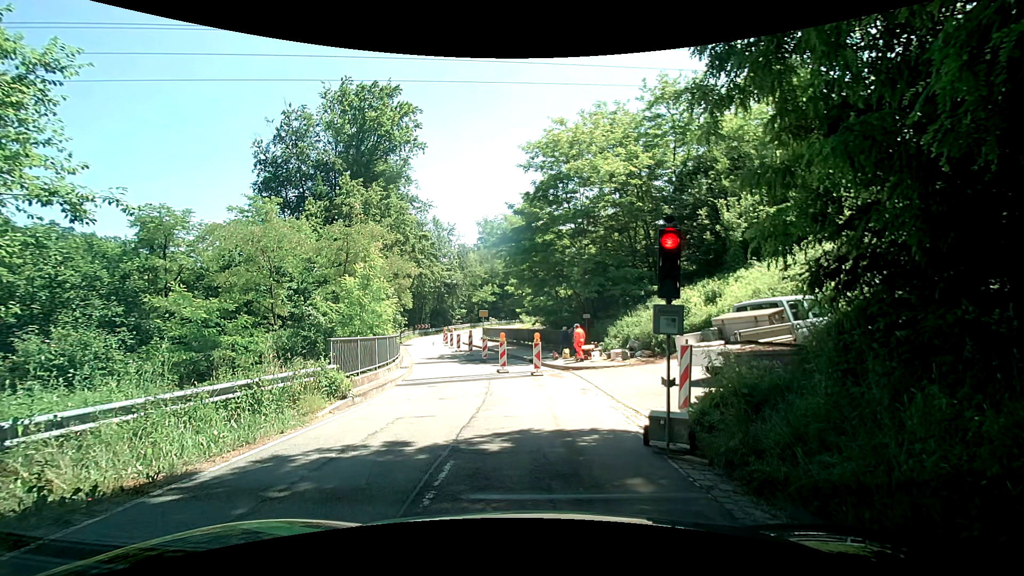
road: tertiary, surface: asphalt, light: Day
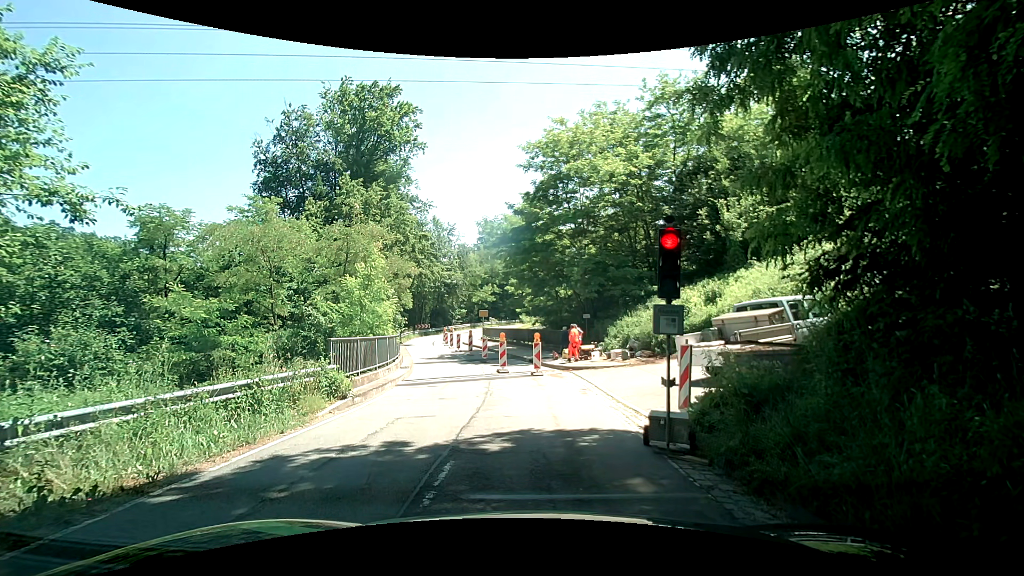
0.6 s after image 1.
(0.0, 0.0) m; 0°
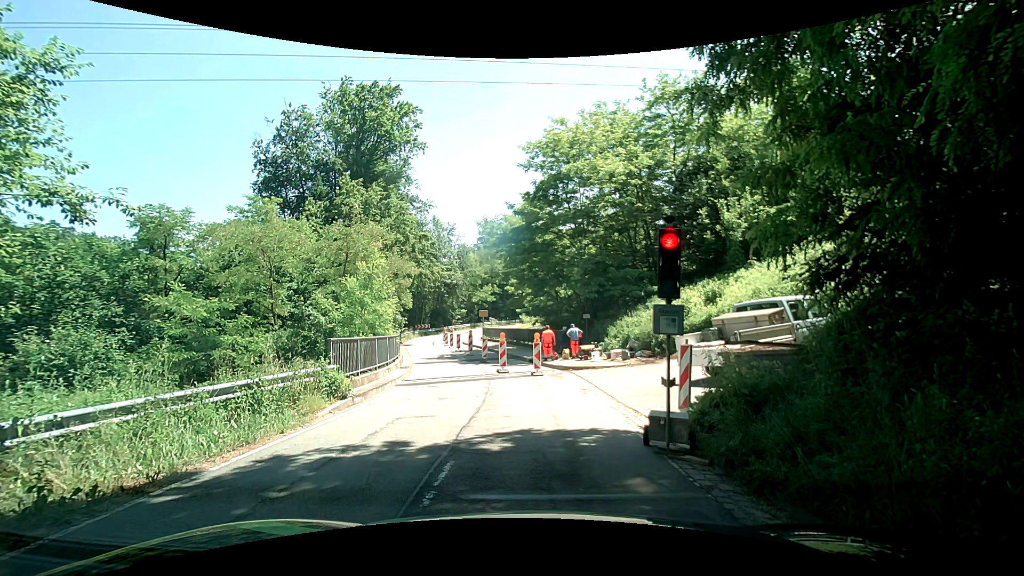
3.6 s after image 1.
(0.0, 0.0) m; 0°
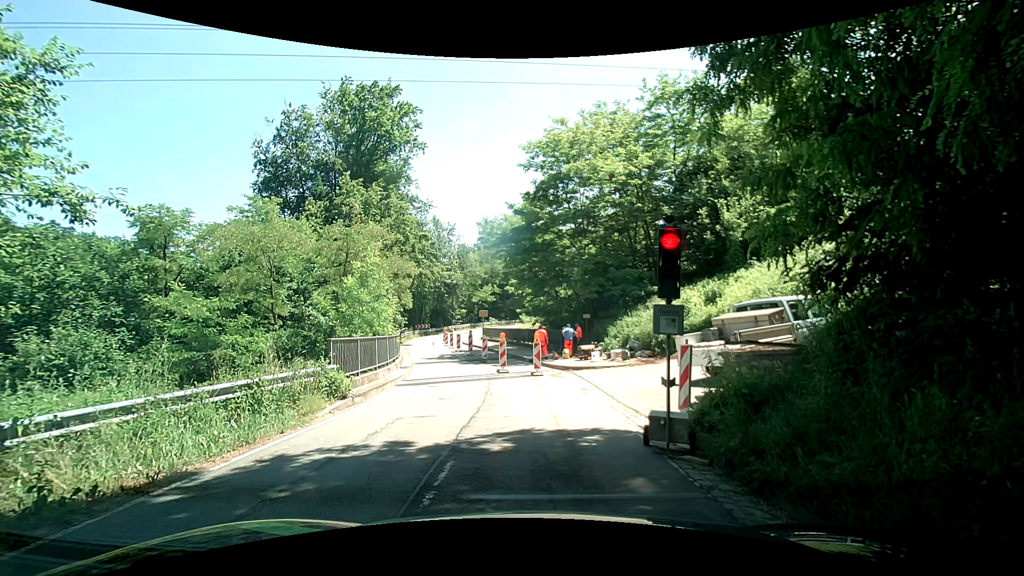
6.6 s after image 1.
(0.0, 0.0) m; 0°
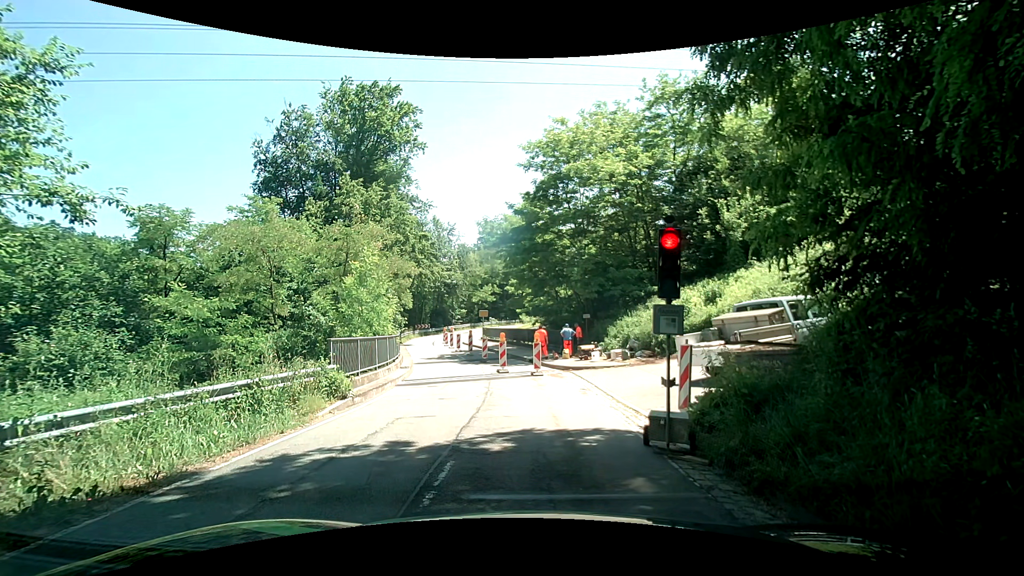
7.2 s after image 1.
(0.0, 0.0) m; 0°
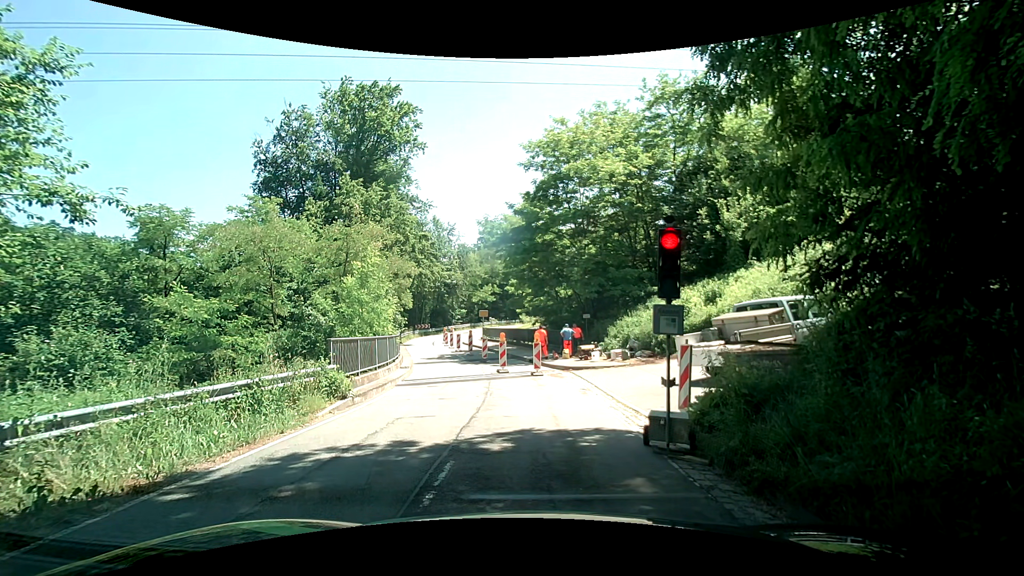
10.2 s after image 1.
(0.0, 0.0) m; 0°
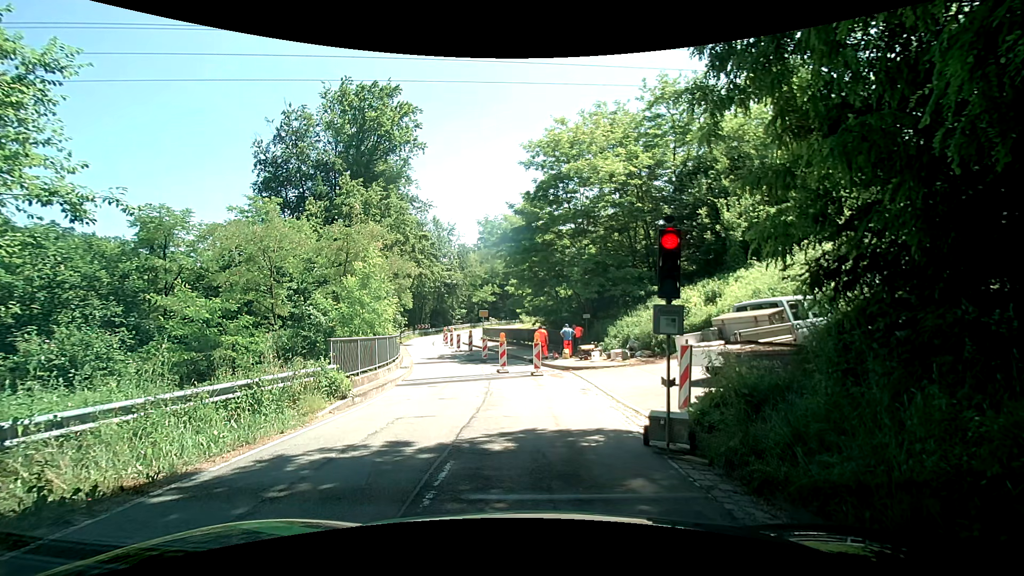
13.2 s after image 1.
(0.0, 0.0) m; 0°
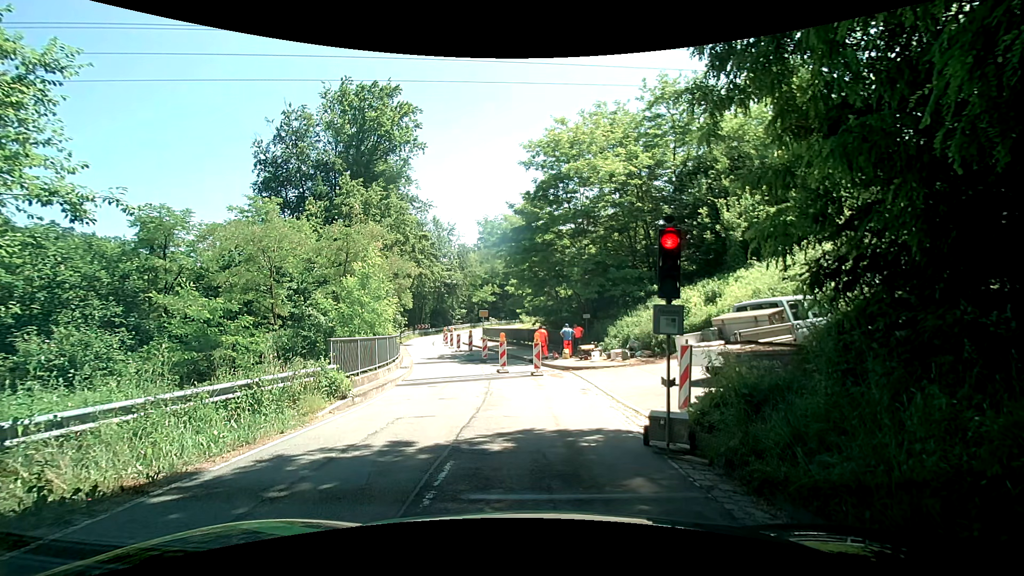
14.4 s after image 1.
(0.0, 0.0) m; 0°
(0, +10) (-2, +20) (-4, +30) (-6, +39) (-8, +49) (-9, +59) (-7, +69) (-2, +78) (+3, +86) (+8, +95) m
